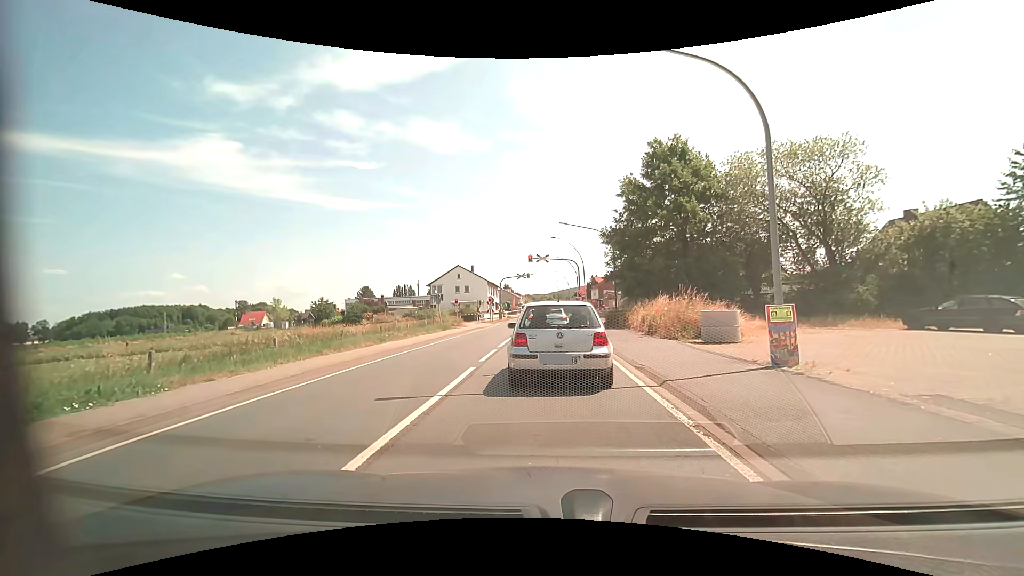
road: primary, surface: asphalt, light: Day
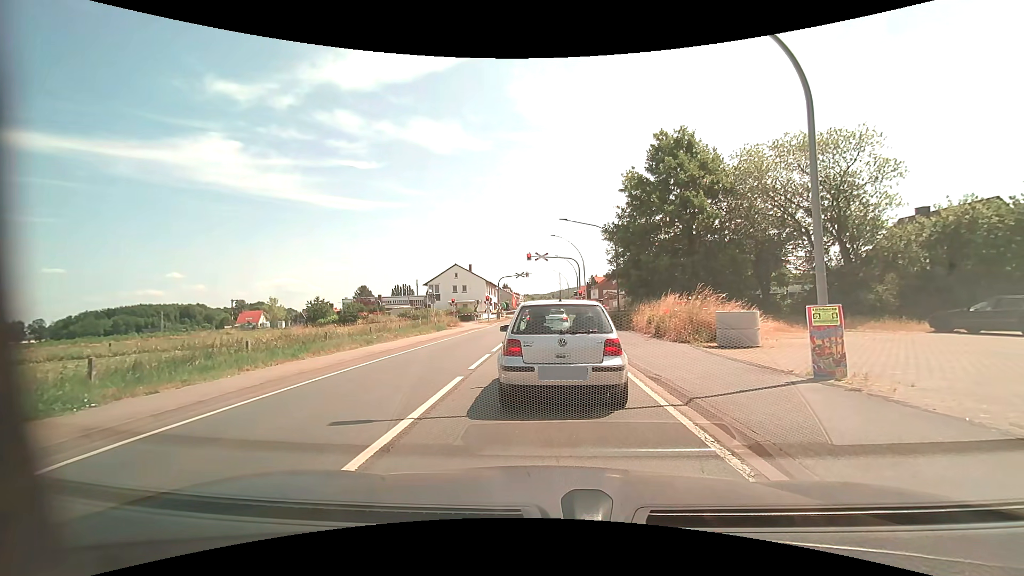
(0.0, +1.6) m; 0°
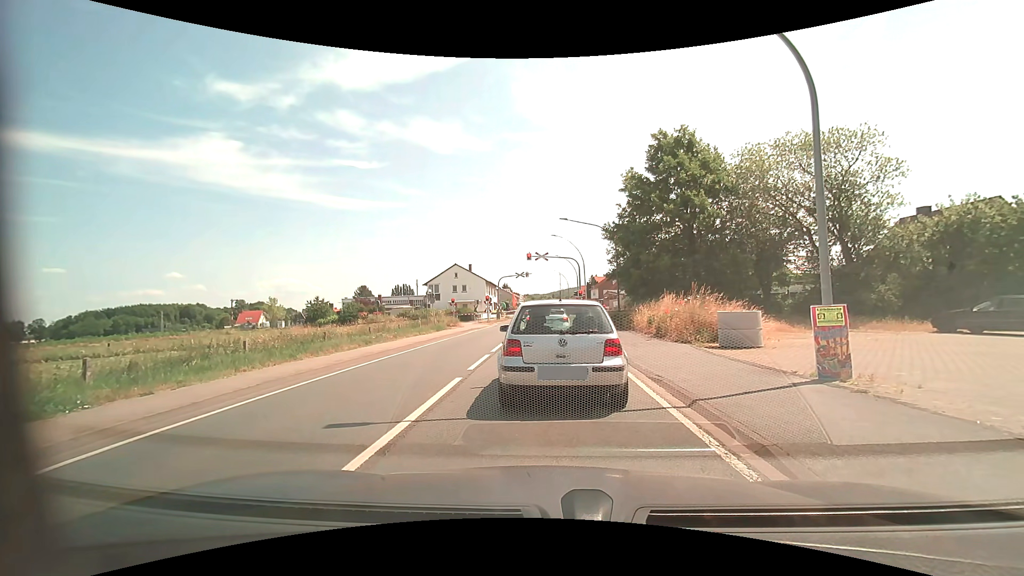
(0.0, +0.2) m; 0°
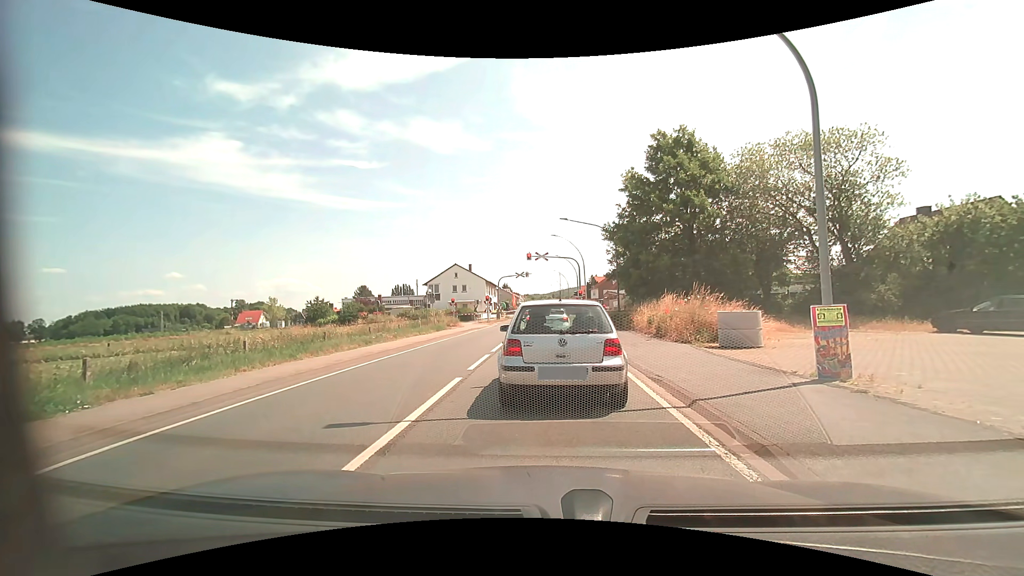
(0.0, 0.0) m; 0°
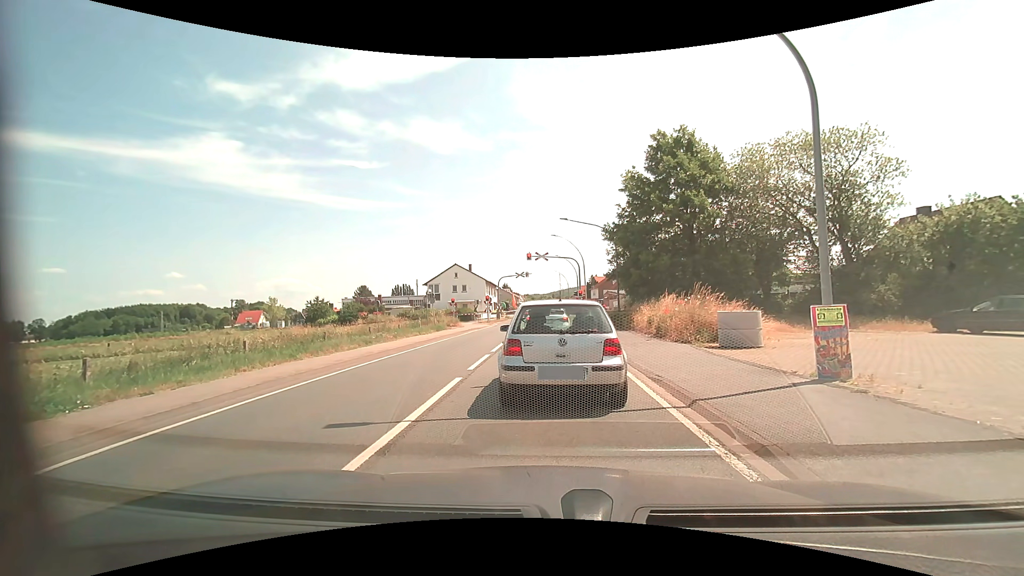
(0.0, 0.0) m; 0°
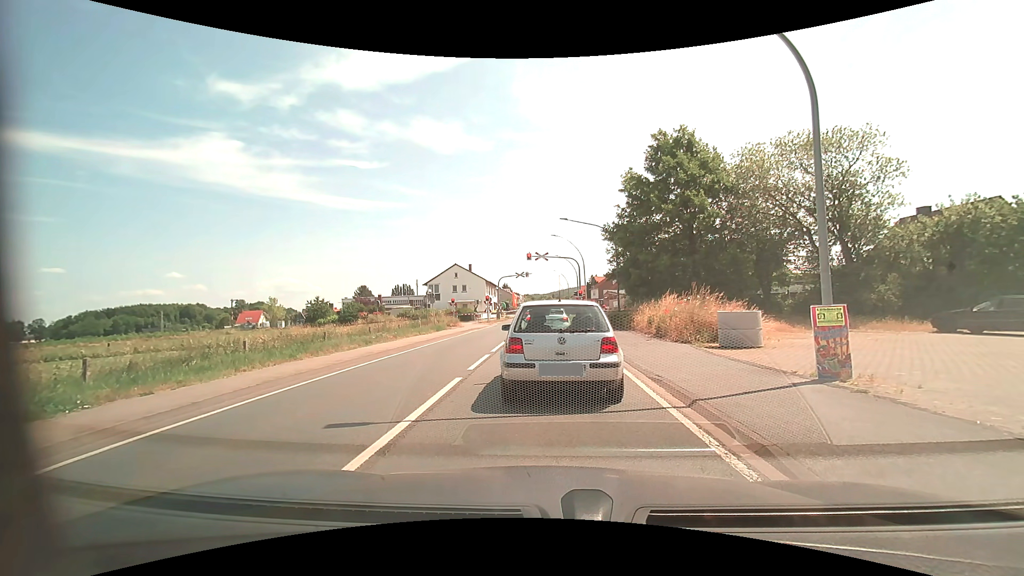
(0.0, 0.0) m; 0°
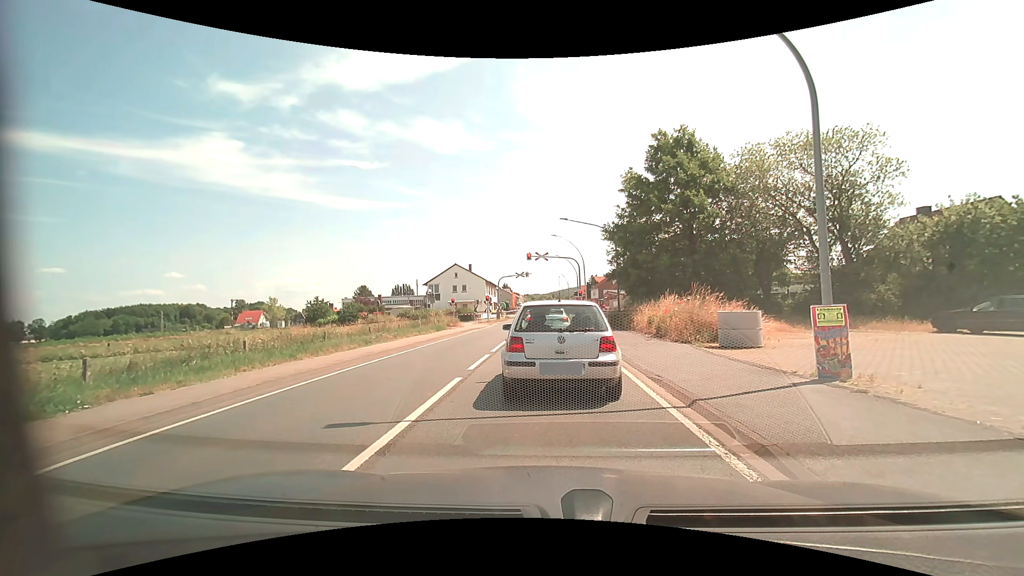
(0.0, 0.0) m; 0°
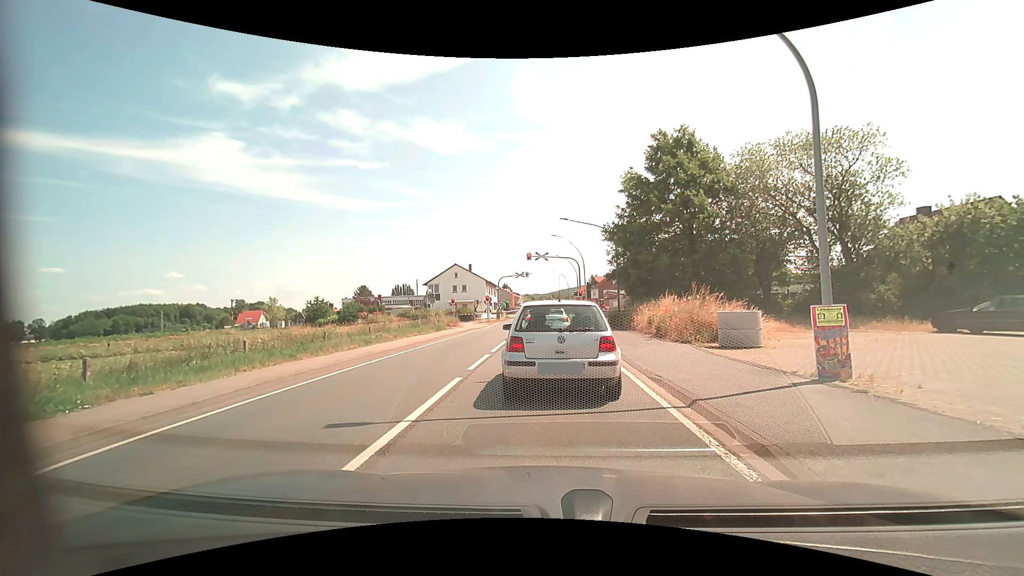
(0.0, 0.0) m; 0°
